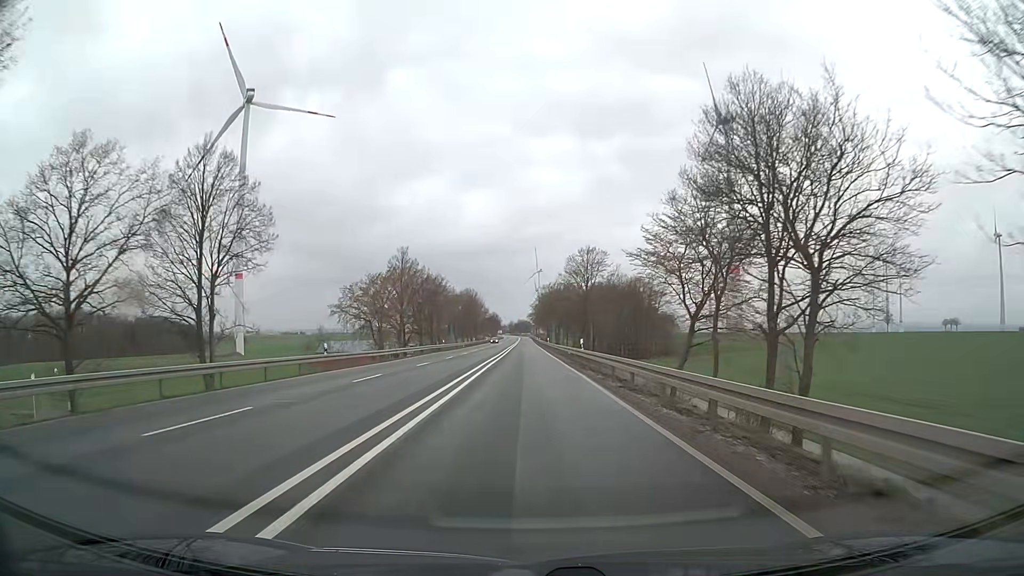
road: primary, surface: asphalt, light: Day
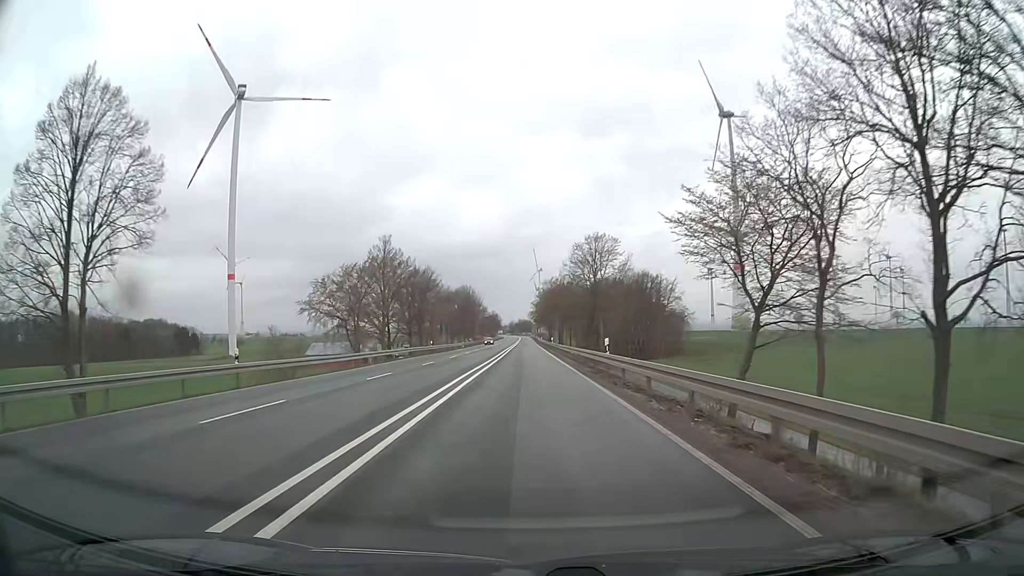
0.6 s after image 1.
(0.0, +10.7) m; 0°
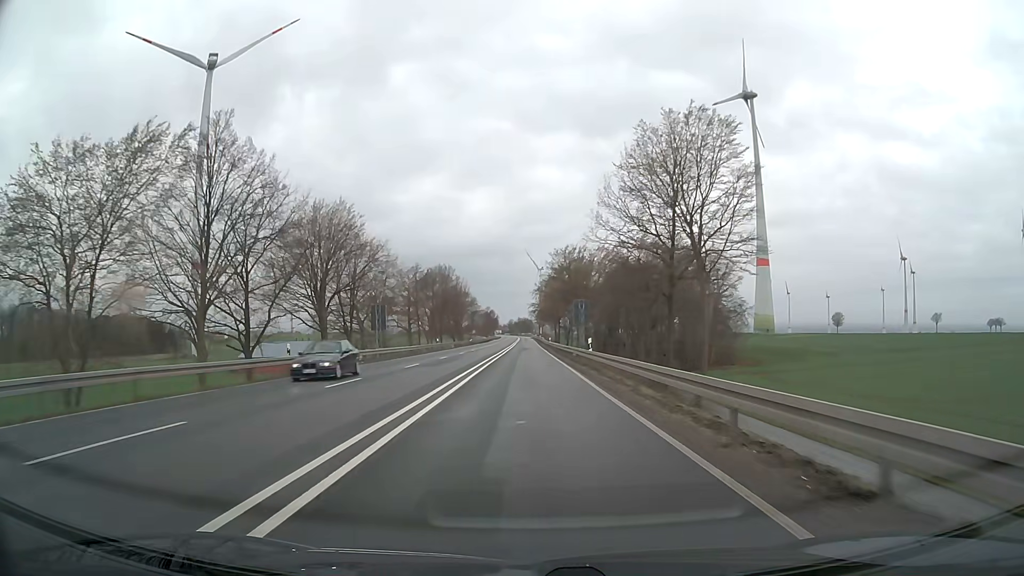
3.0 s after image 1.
(-0.1, +42.9) m; 0°
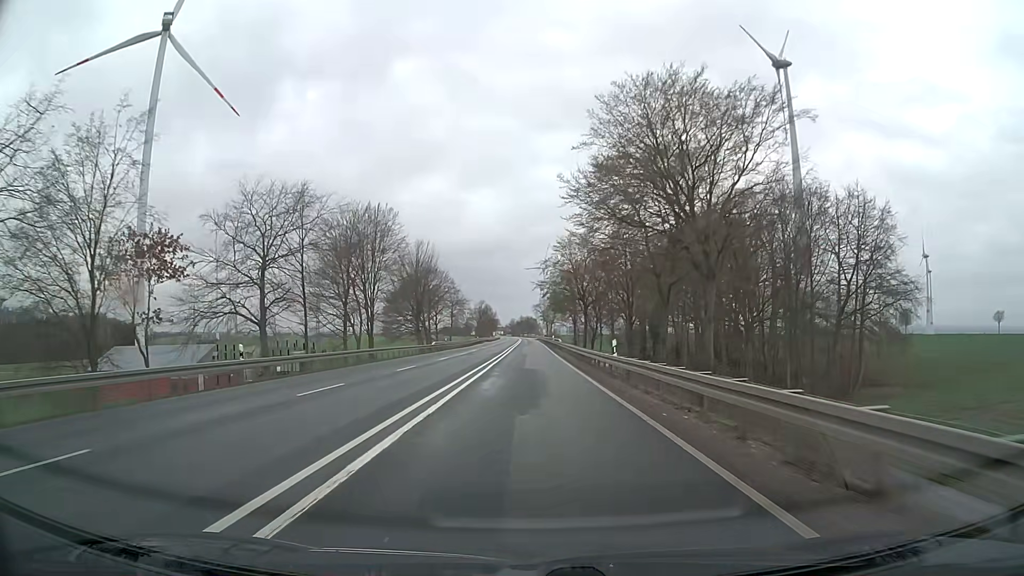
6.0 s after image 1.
(-0.3, +53.6) m; 0°
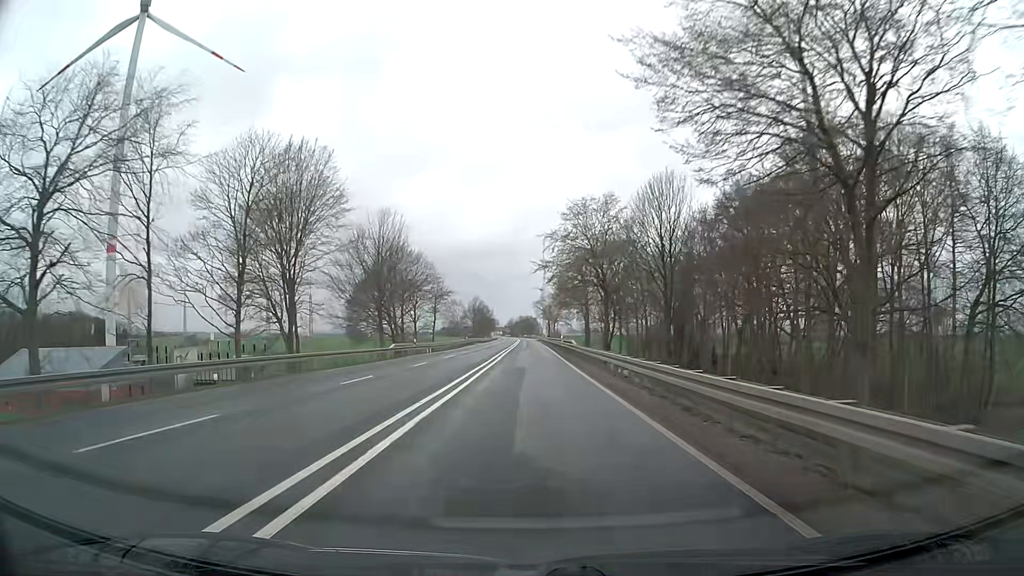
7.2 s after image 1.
(0.0, +21.4) m; 0°
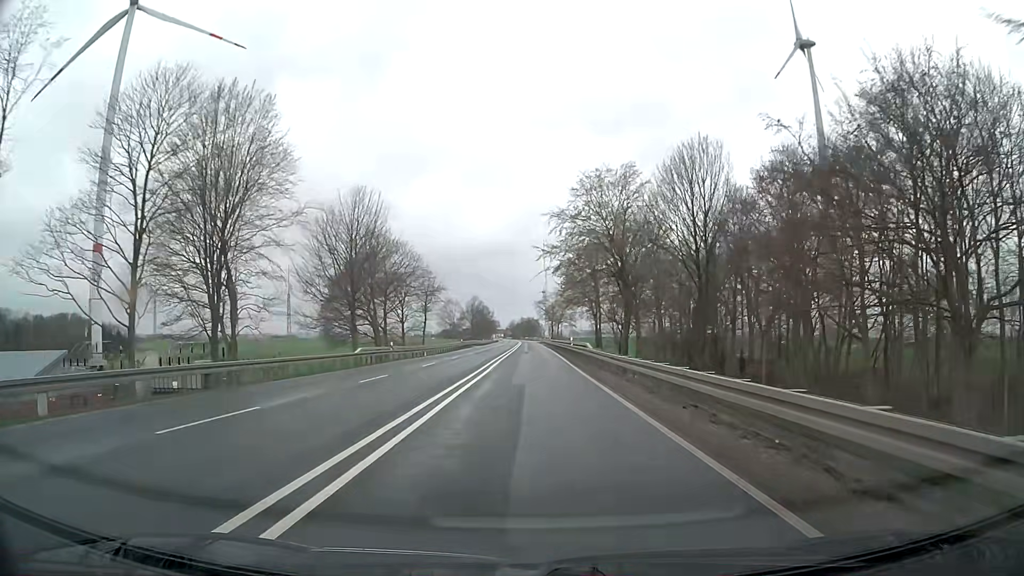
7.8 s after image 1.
(0.0, +10.7) m; 0°
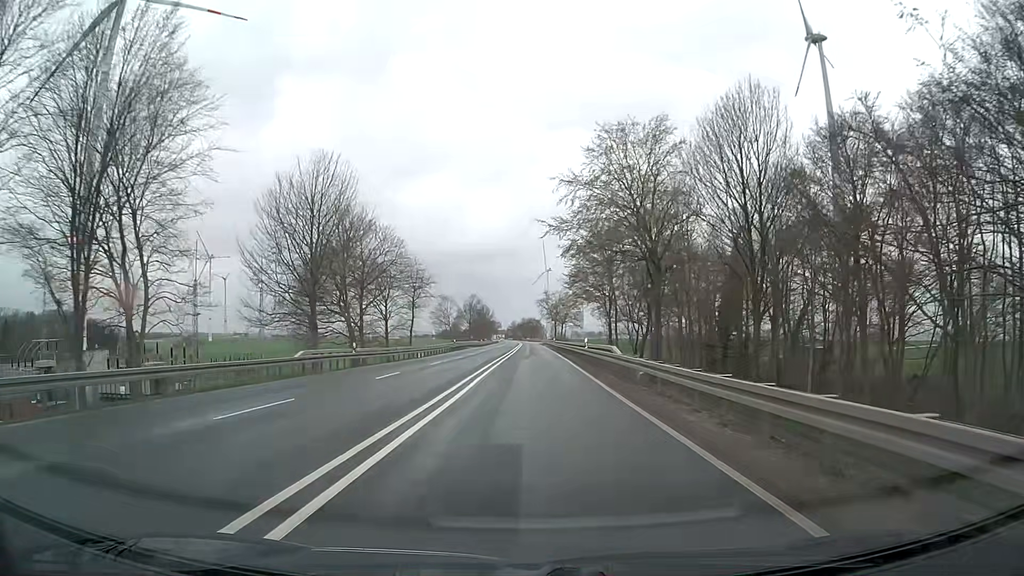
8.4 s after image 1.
(0.0, +10.7) m; 0°
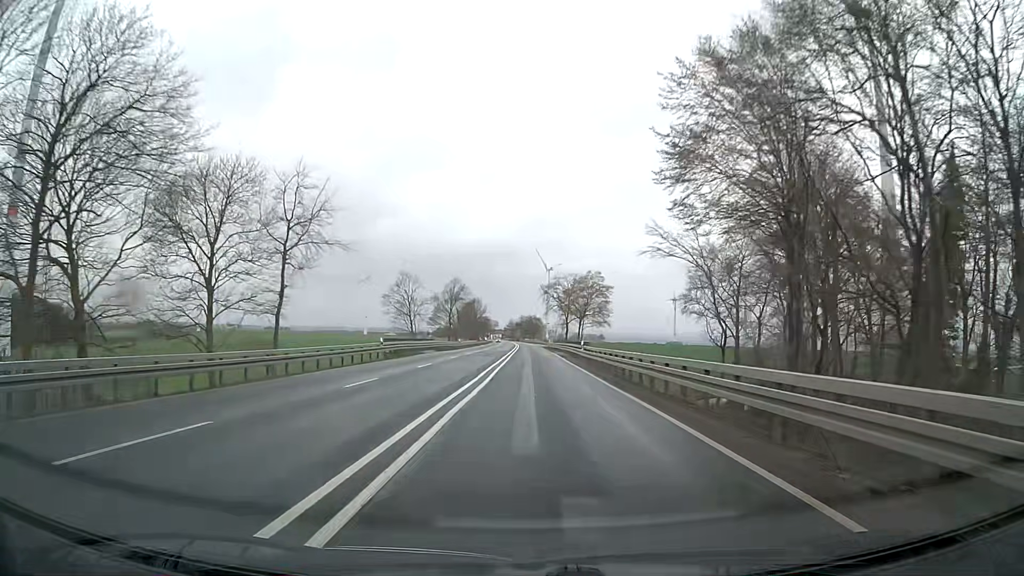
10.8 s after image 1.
(-0.1, +42.9) m; 0°
(0, +10) (0, +20) (0, +30) (0, +40) (0, +50) (0, +60) (0, +70) (0, +80) (0, +90) (0, +100) m
